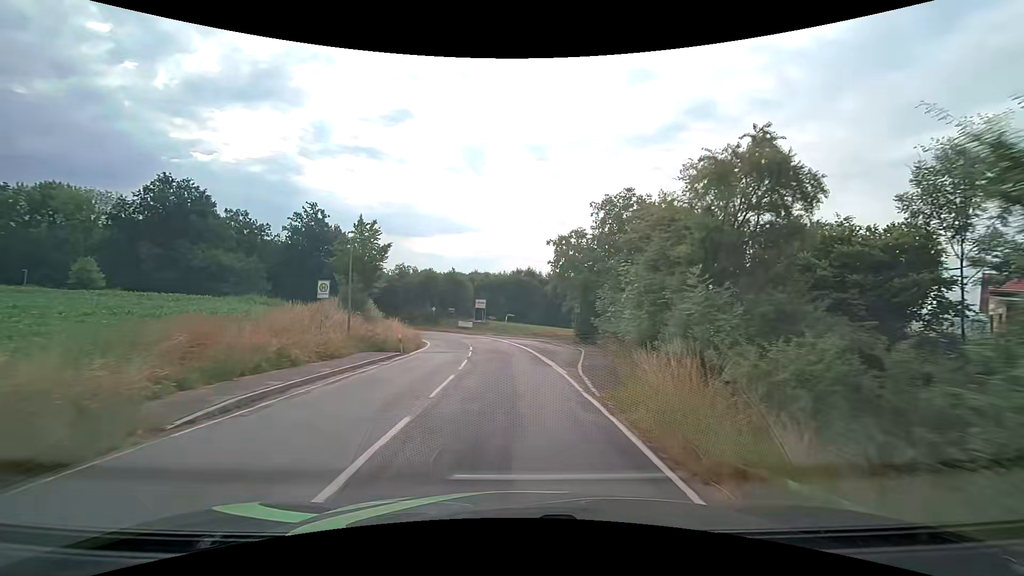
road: tertiary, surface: asphalt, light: Day
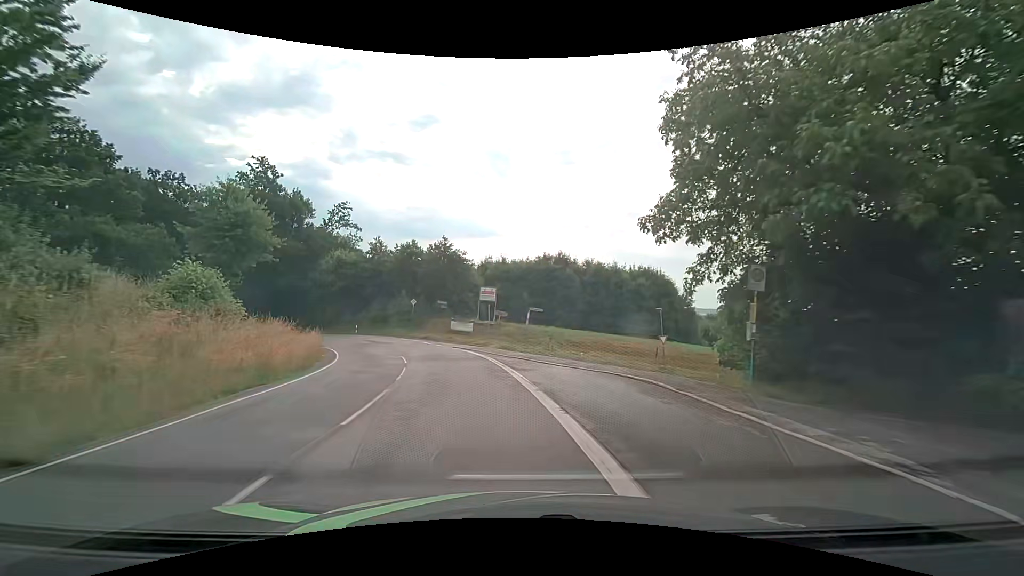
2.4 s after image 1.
(-0.6, +27.6) m; -3°
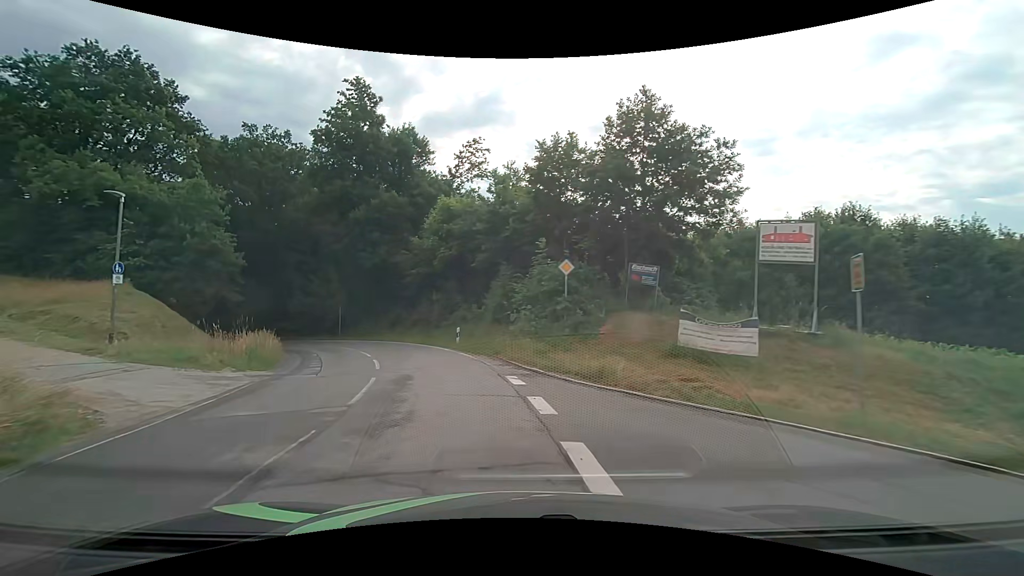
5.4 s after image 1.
(-4.4, +28.9) m; -21°
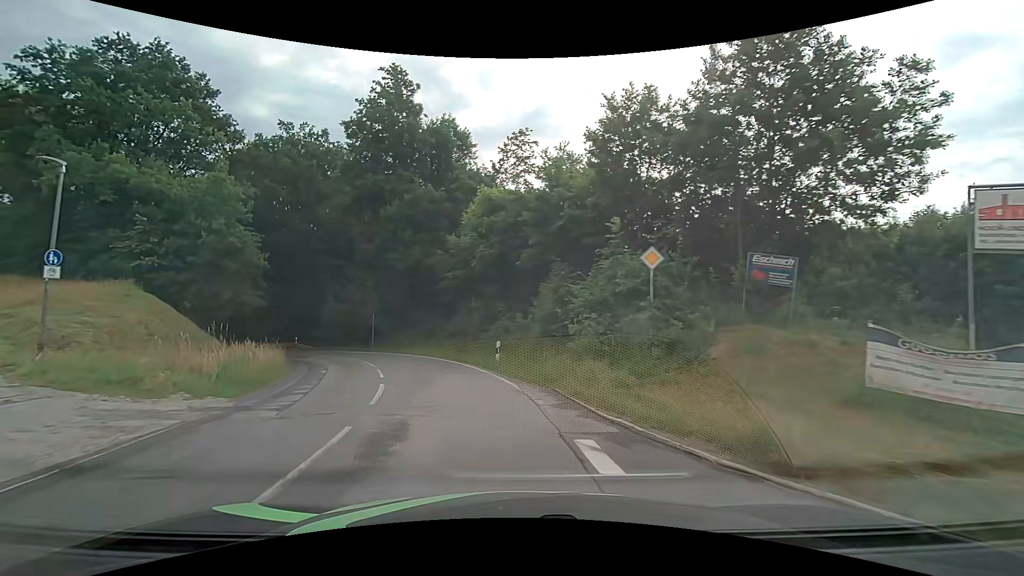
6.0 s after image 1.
(-0.3, +5.2) m; -6°
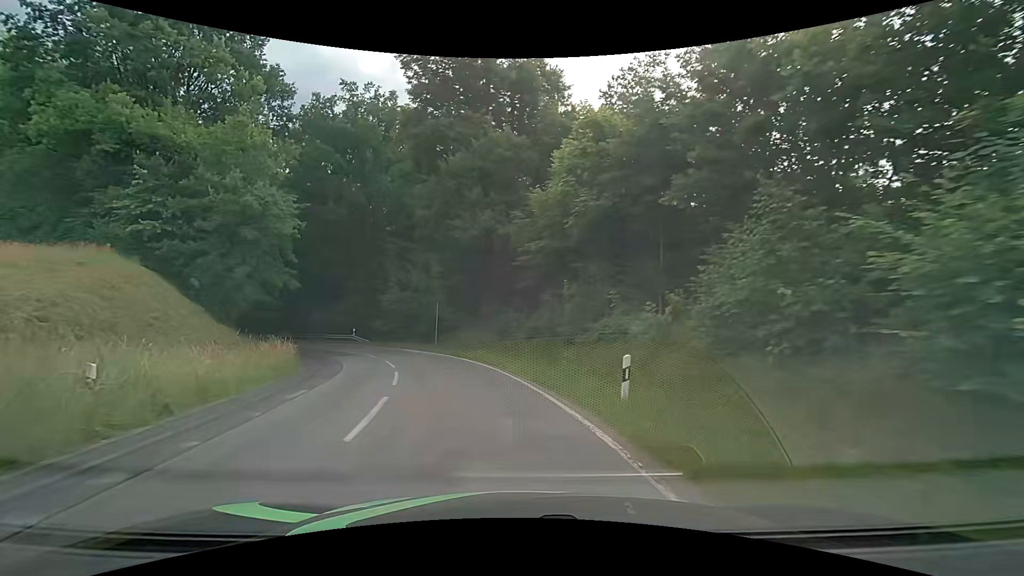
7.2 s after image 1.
(-0.9, +9.9) m; -10°
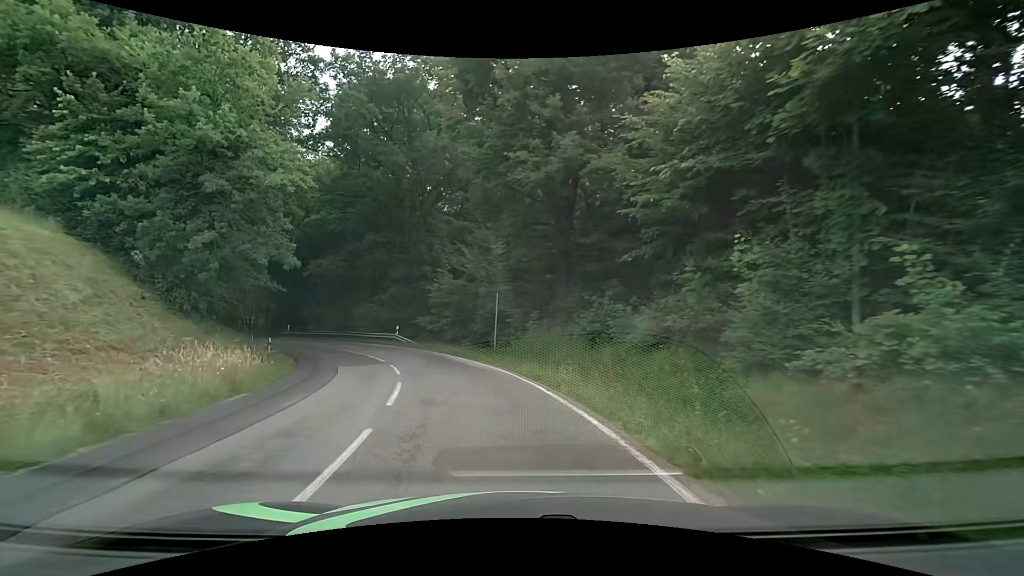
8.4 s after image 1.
(-0.6, +9.6) m; -8°
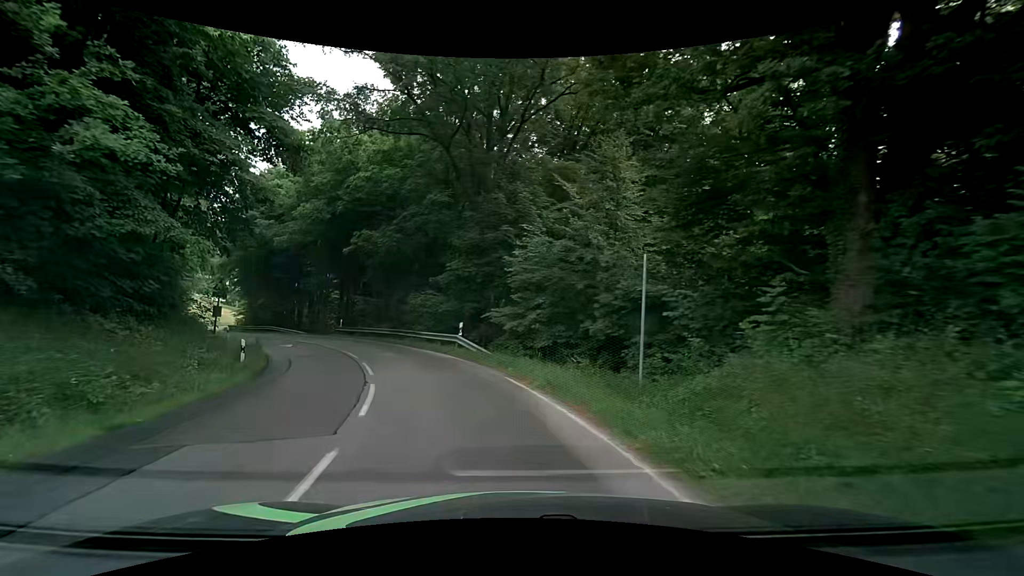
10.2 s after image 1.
(-1.2, +13.8) m; -10°
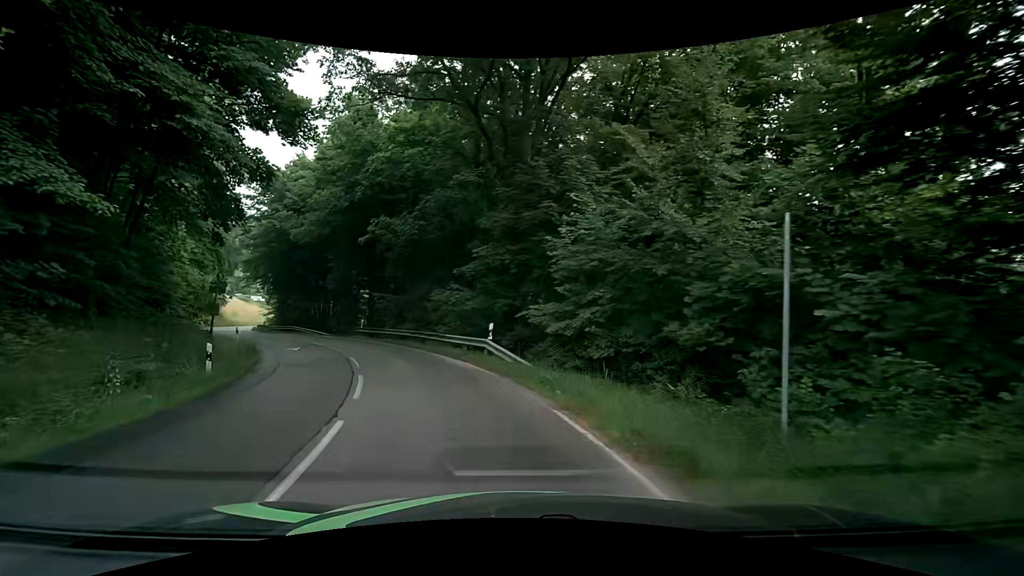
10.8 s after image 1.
(-0.2, +4.5) m; -4°
(-1, +10) (-4, +19) (-9, +28) (-14, +36) (-20, +45) (-27, +52) (-33, +60) (-38, +68) (-42, +78) (-44, +87) m
